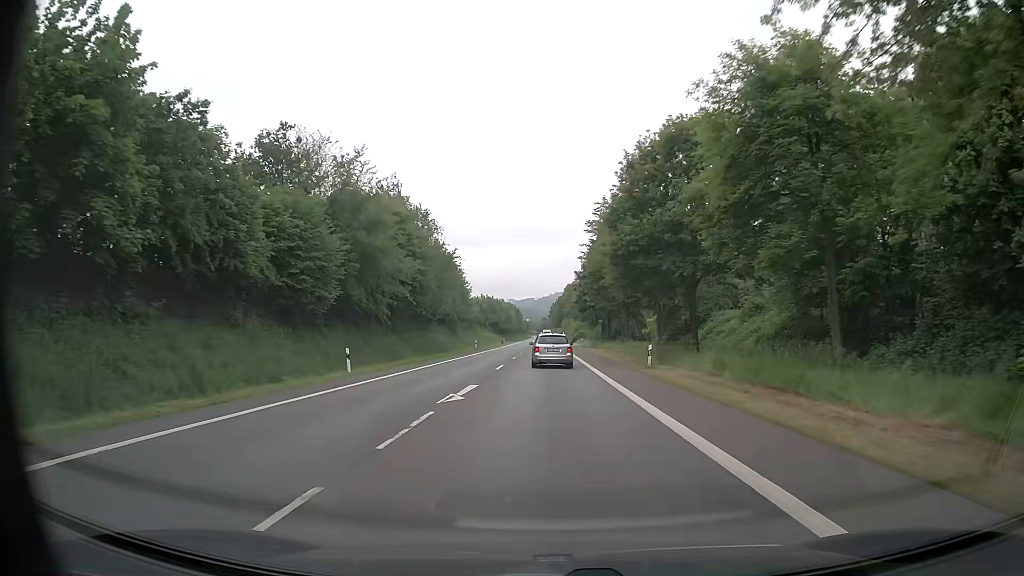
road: primary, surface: asphalt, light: Day
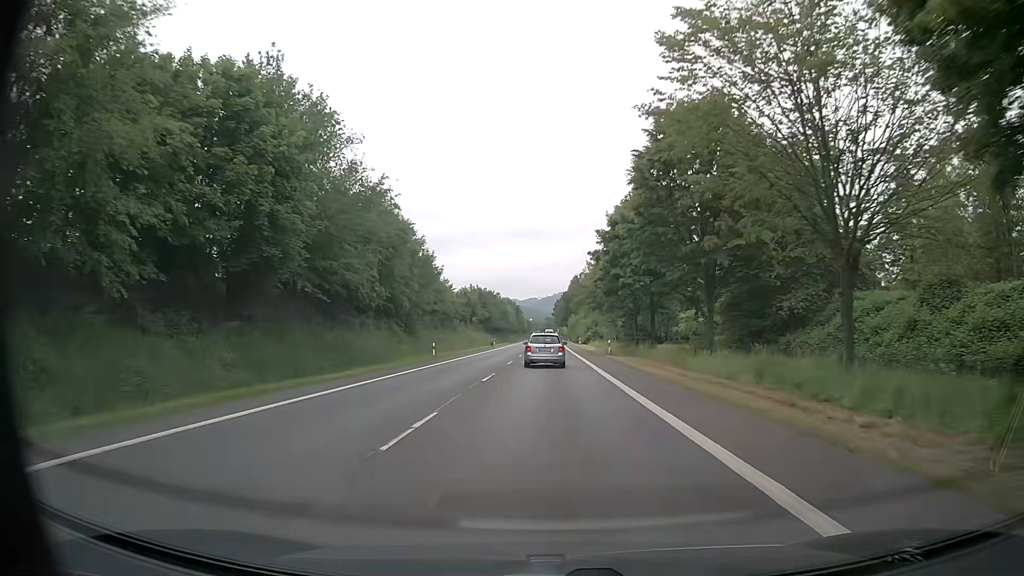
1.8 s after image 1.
(0.0, +31.8) m; 0°
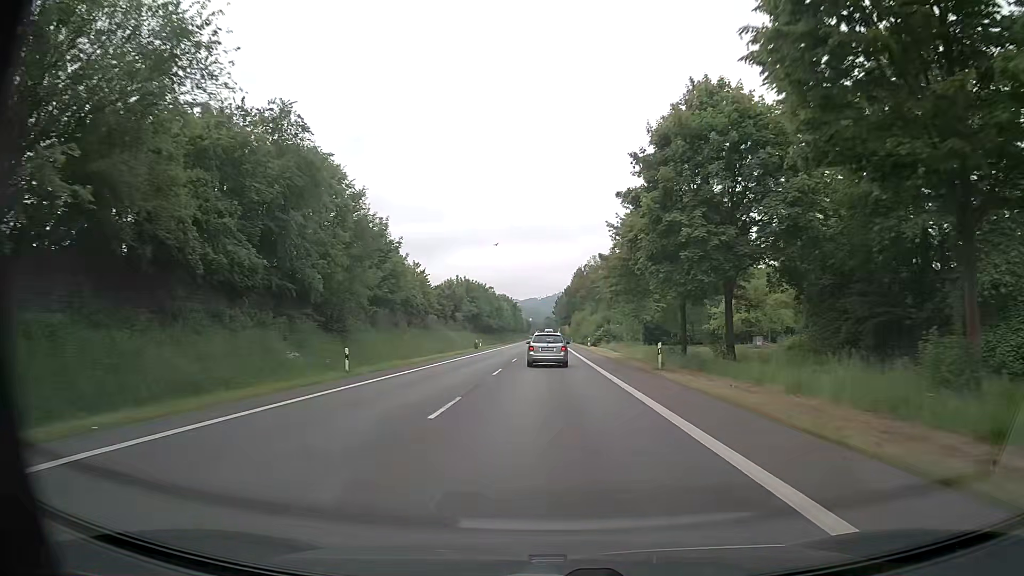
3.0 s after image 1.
(-0.1, +21.4) m; 0°
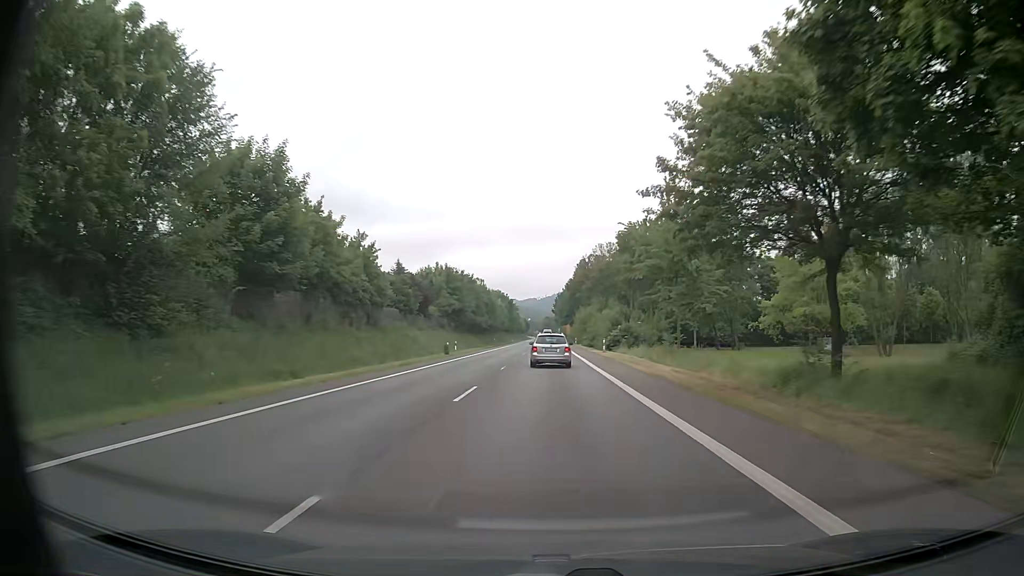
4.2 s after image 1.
(+0.1, +21.5) m; 0°
